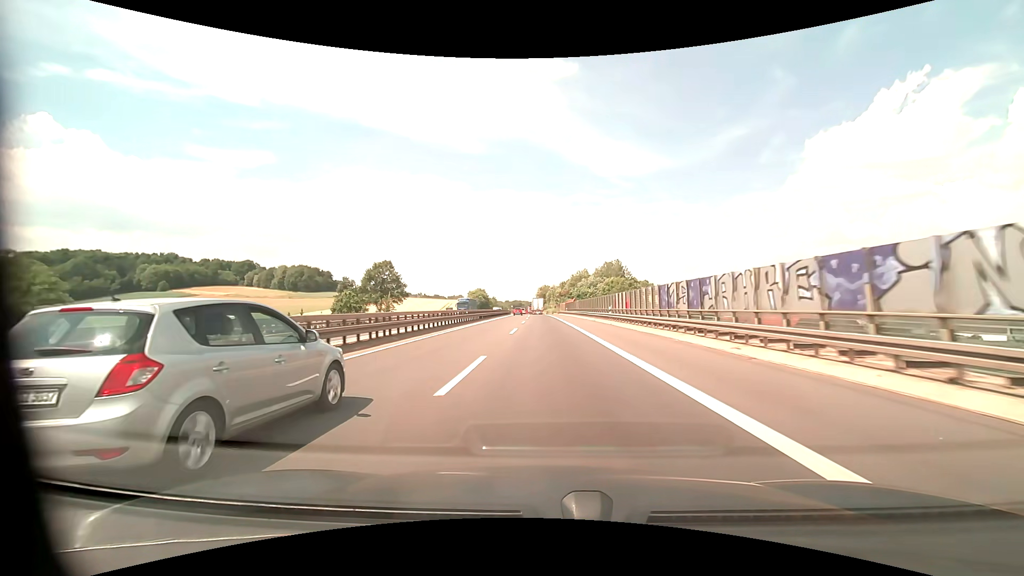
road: motorway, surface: asphalt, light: Day
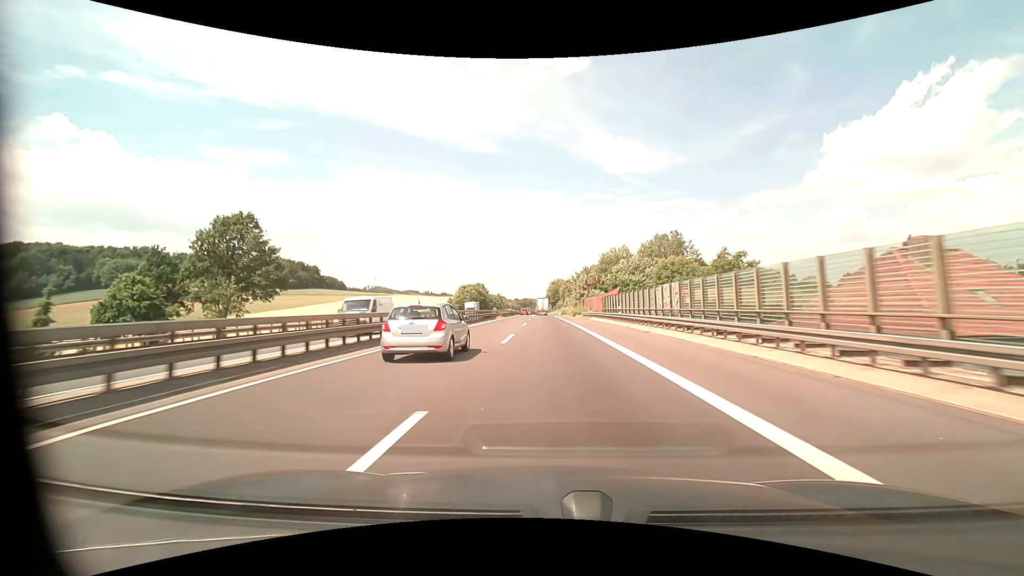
(-0.7, +62.1) m; -1°
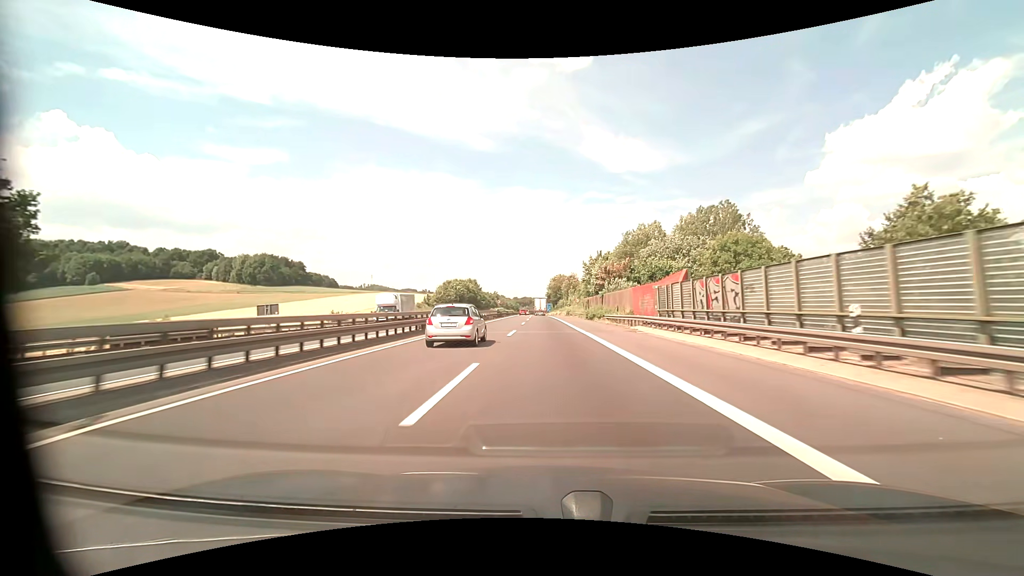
(-0.1, +31.0) m; 0°
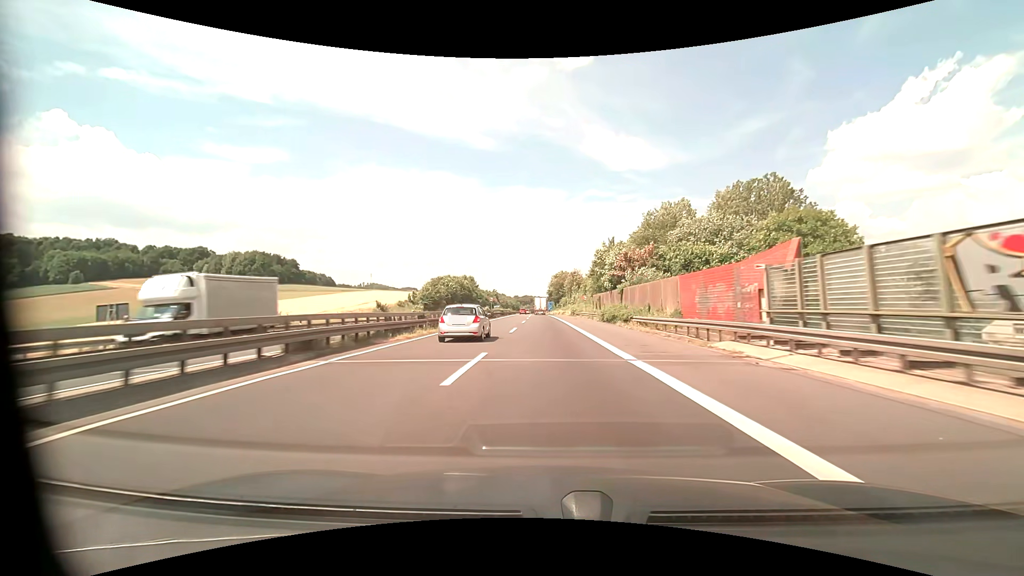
(0.0, +15.4) m; 0°
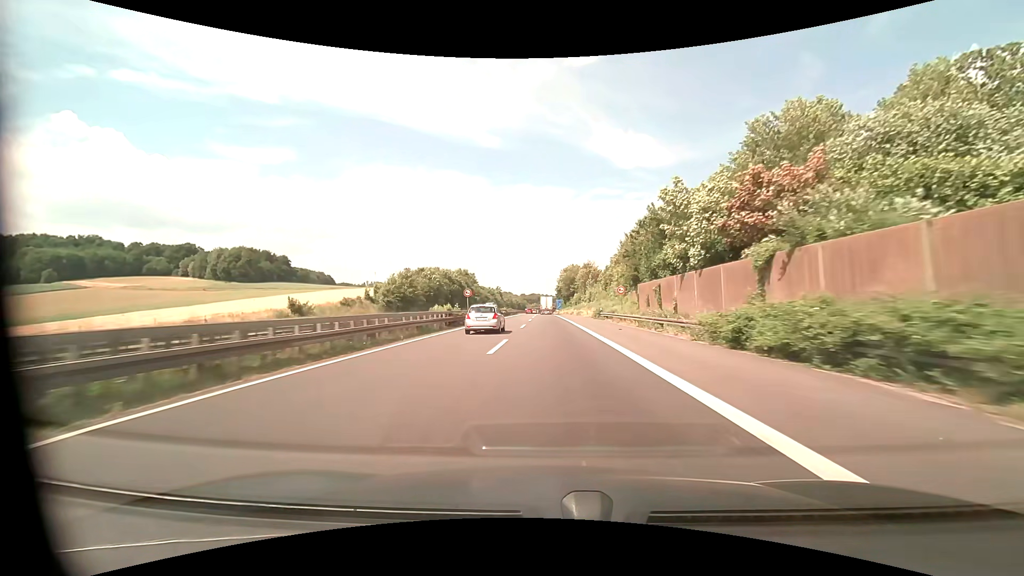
(-0.2, +30.7) m; -1°
